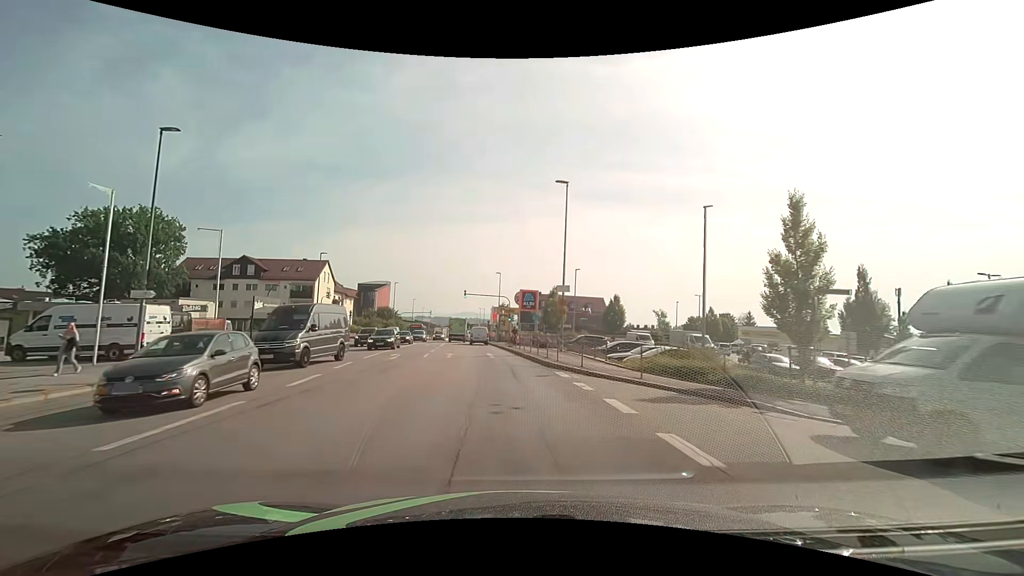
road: tertiary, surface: asphalt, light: Day
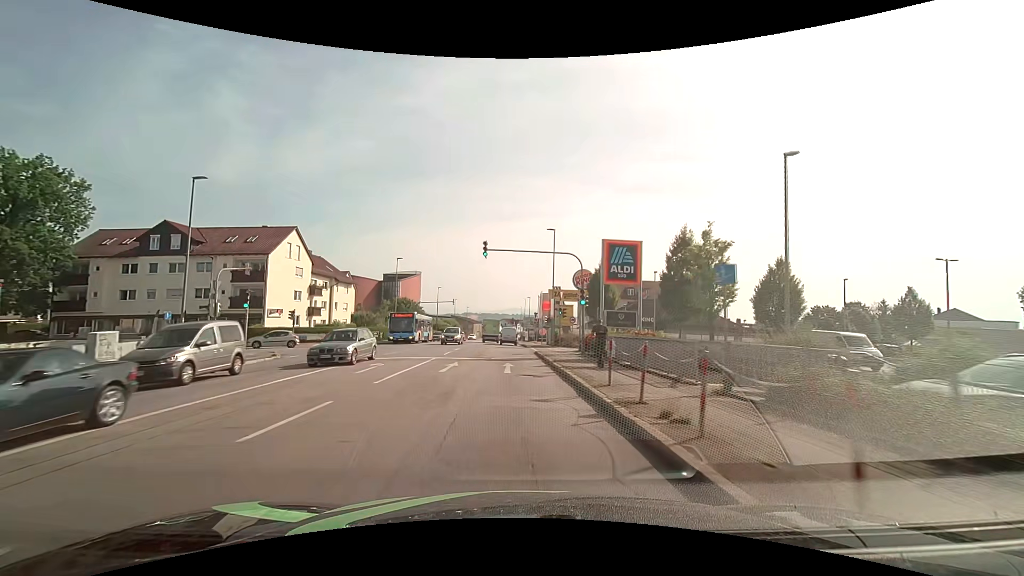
(-1.9, +30.6) m; -6°
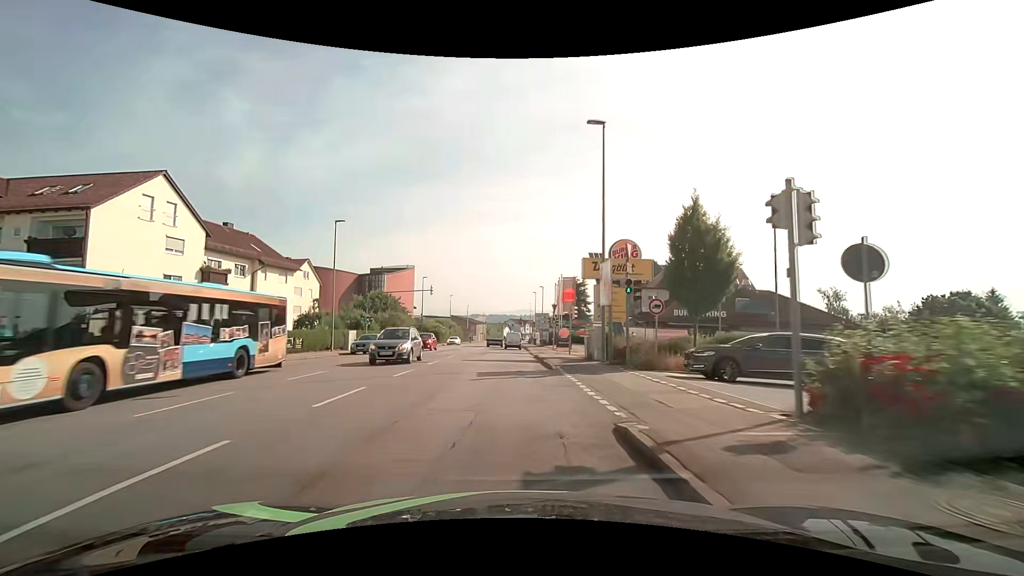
(-0.1, +23.1) m; -1°
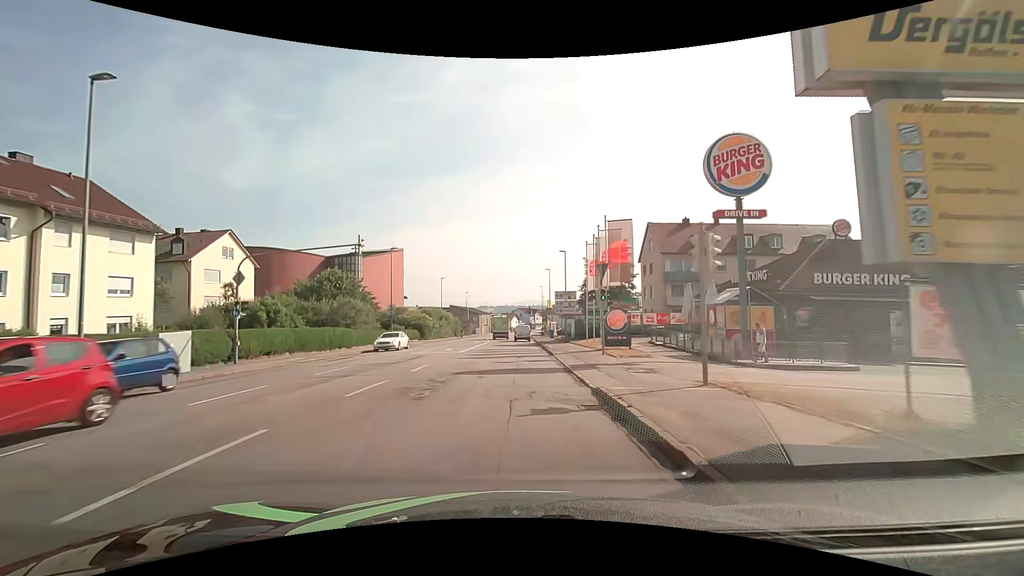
(-0.3, +23.0) m; -2°
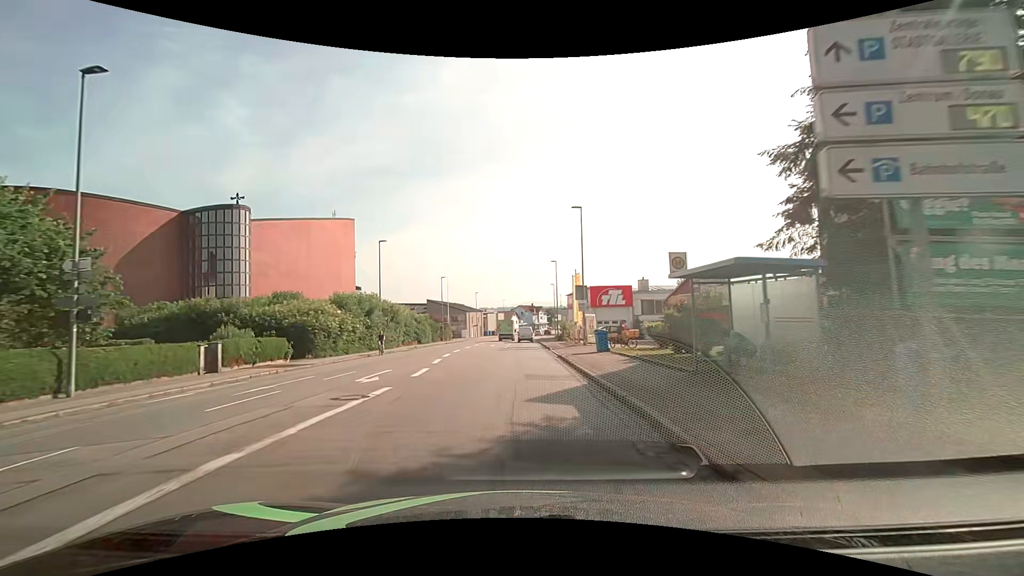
(+0.6, +38.6) m; 0°
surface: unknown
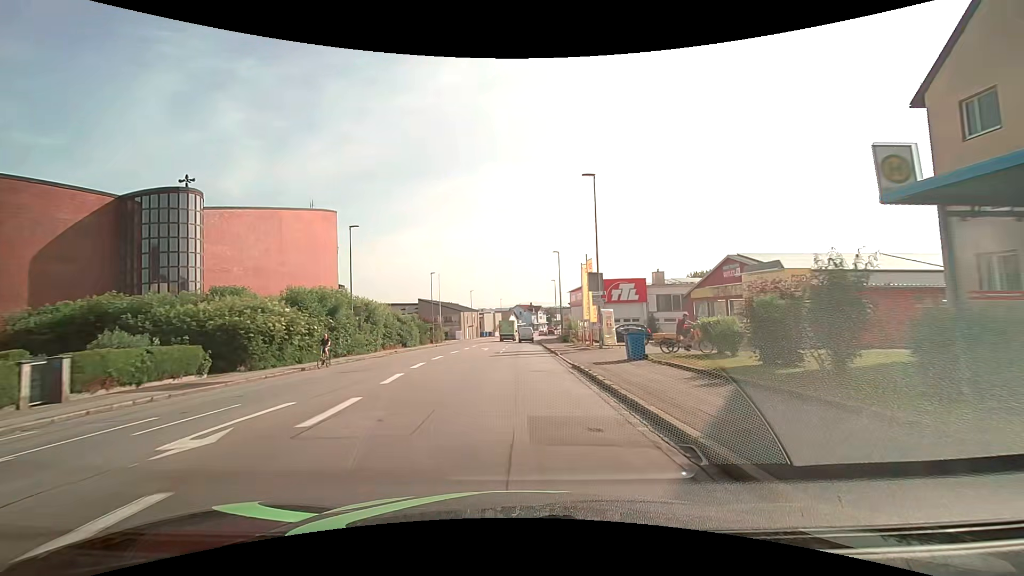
(+0.1, +7.7) m; +1°
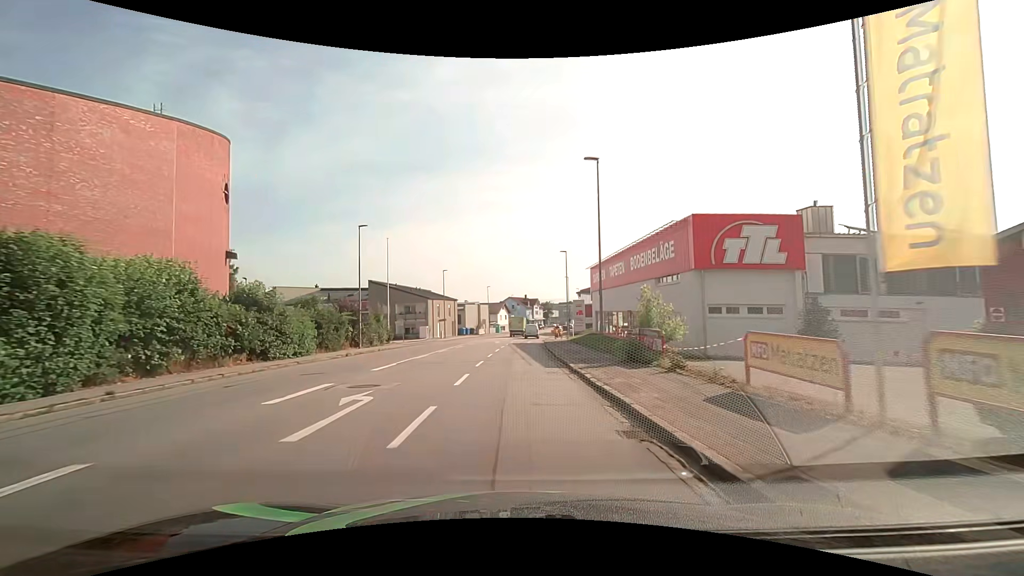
(-0.1, +30.7) m; 0°
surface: asphalt
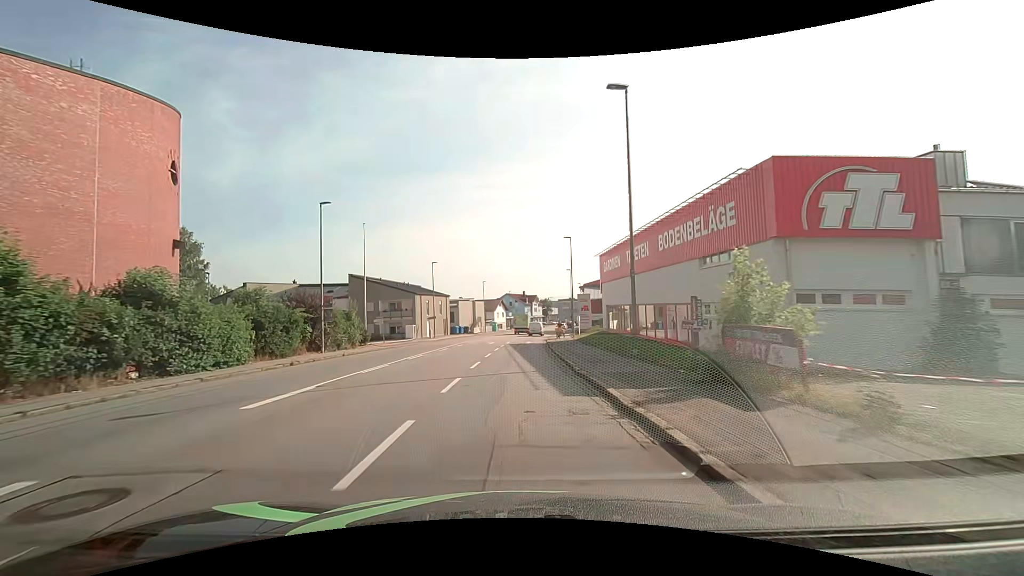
(+0.1, +7.7) m; 0°
